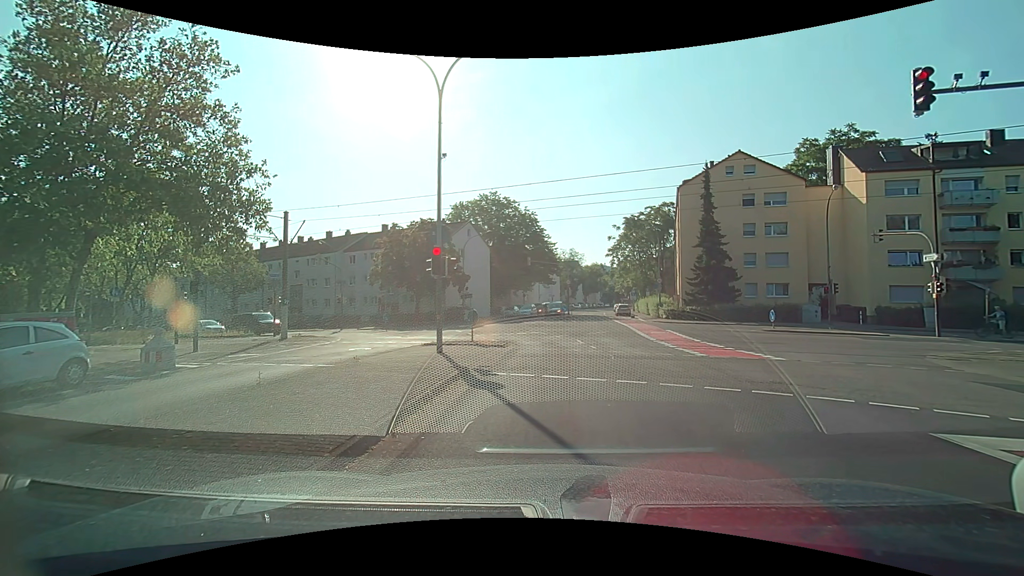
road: tertiary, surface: asphalt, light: Day
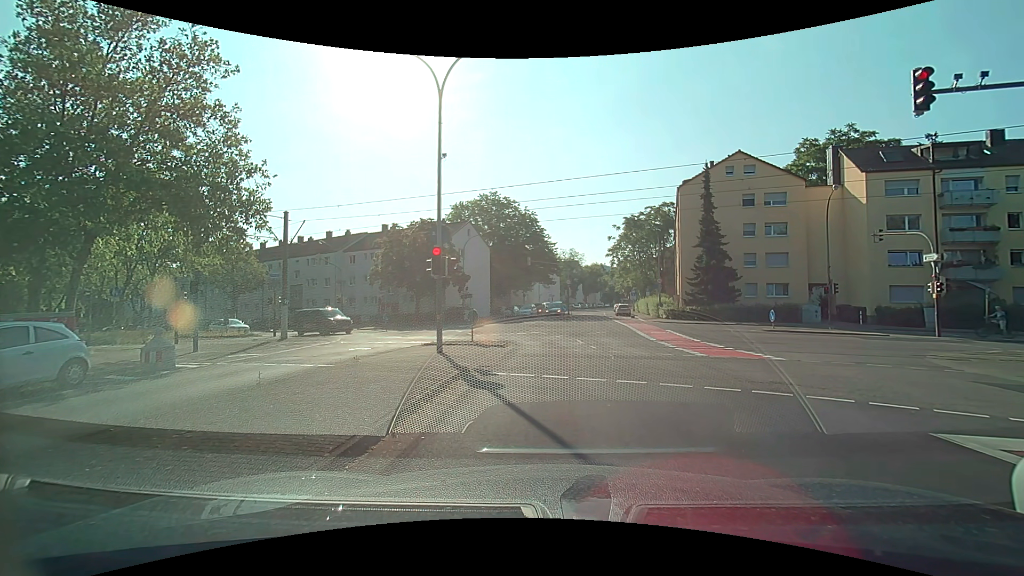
(0.0, 0.0) m; 0°
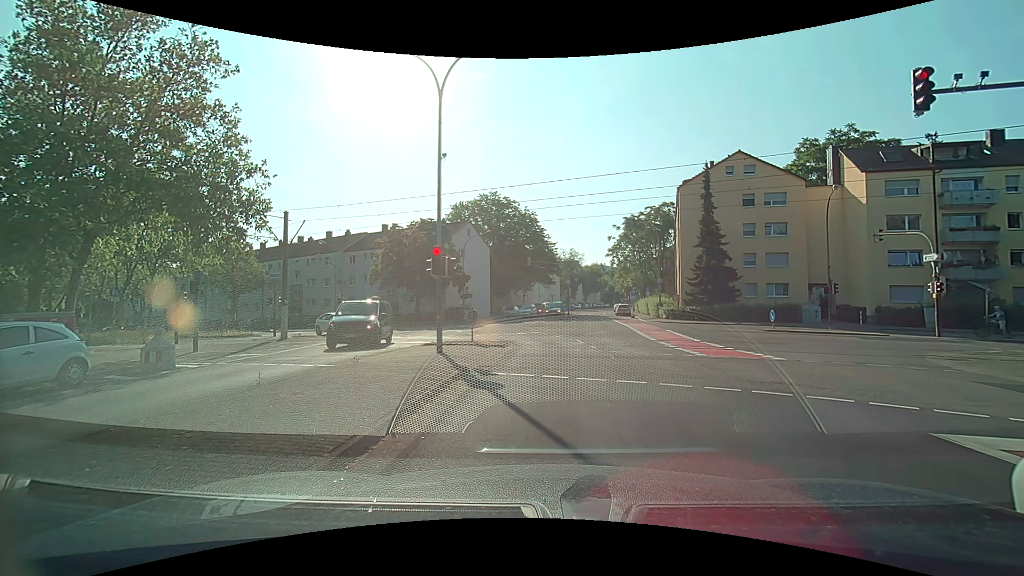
(0.0, 0.0) m; 0°
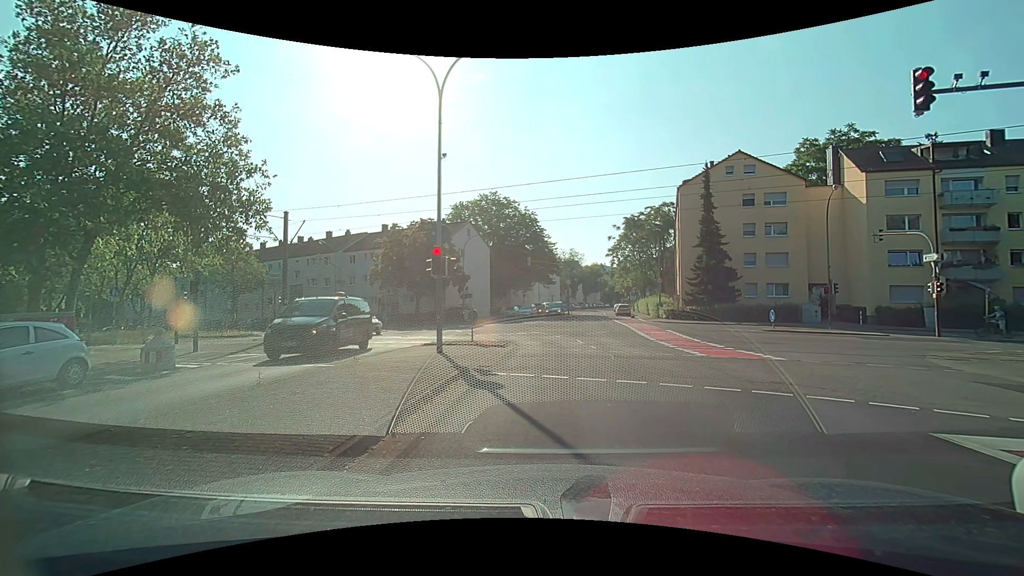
(0.0, 0.0) m; 0°
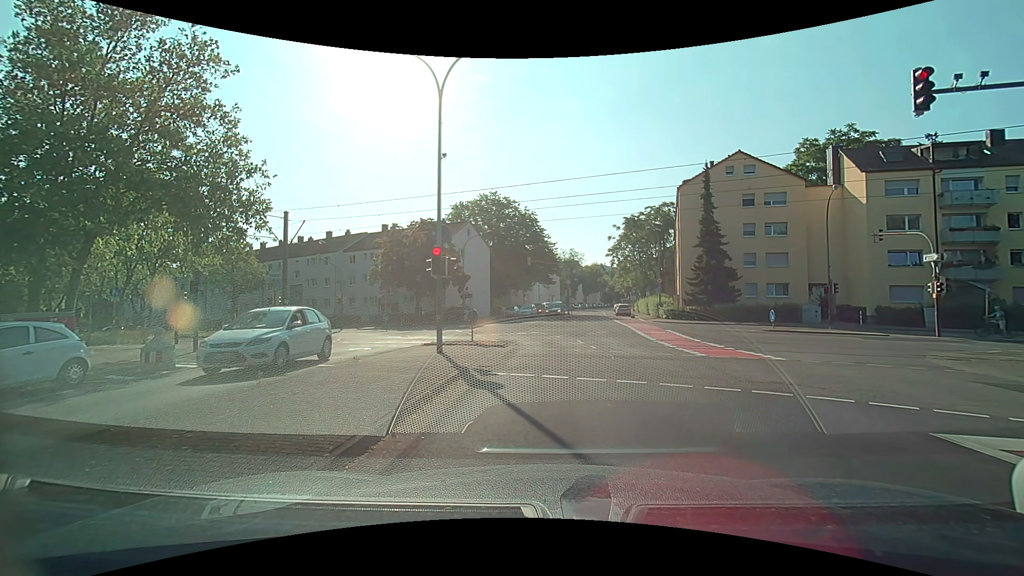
(0.0, 0.0) m; 0°
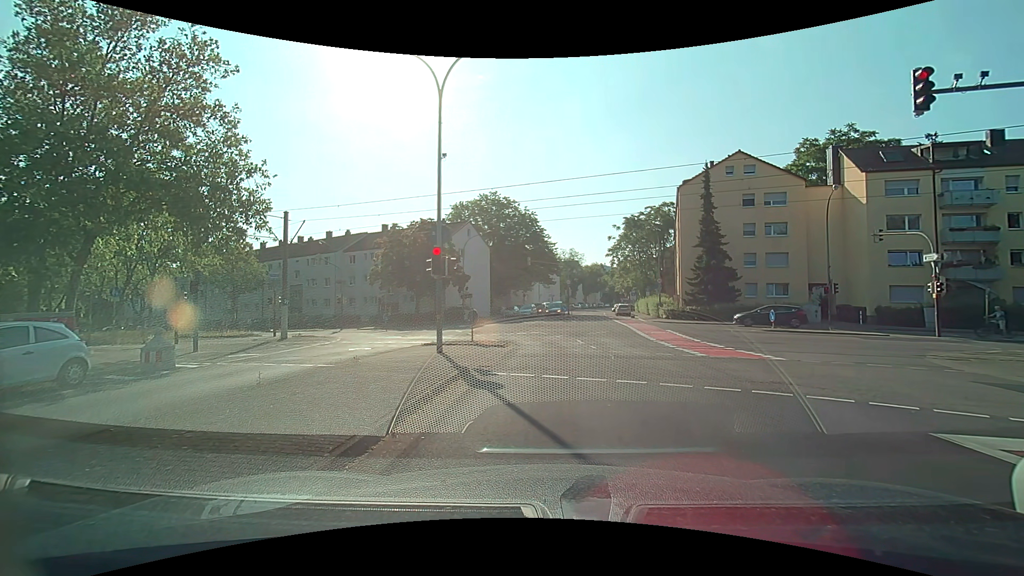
(0.0, 0.0) m; 0°
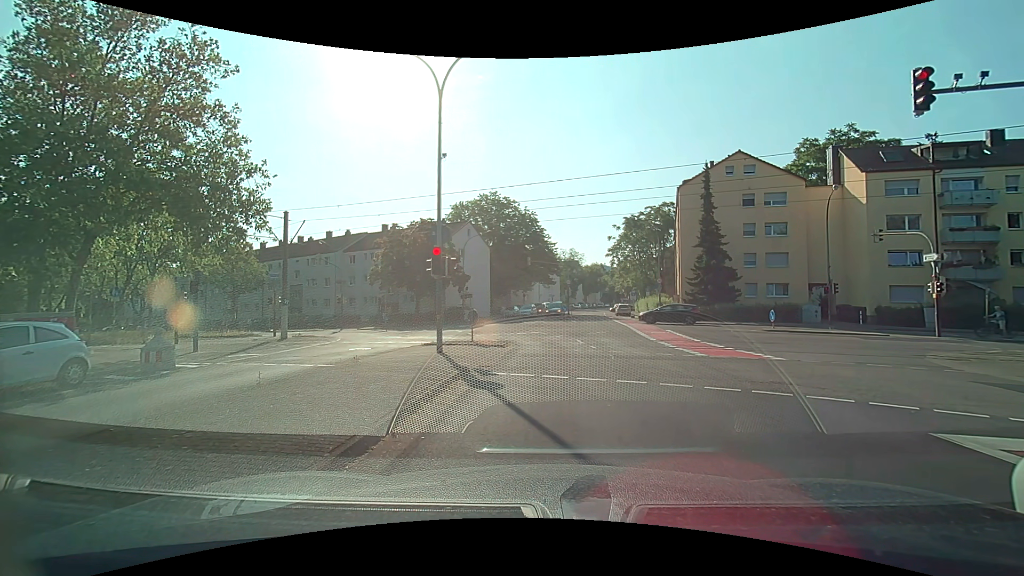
(0.0, 0.0) m; 0°
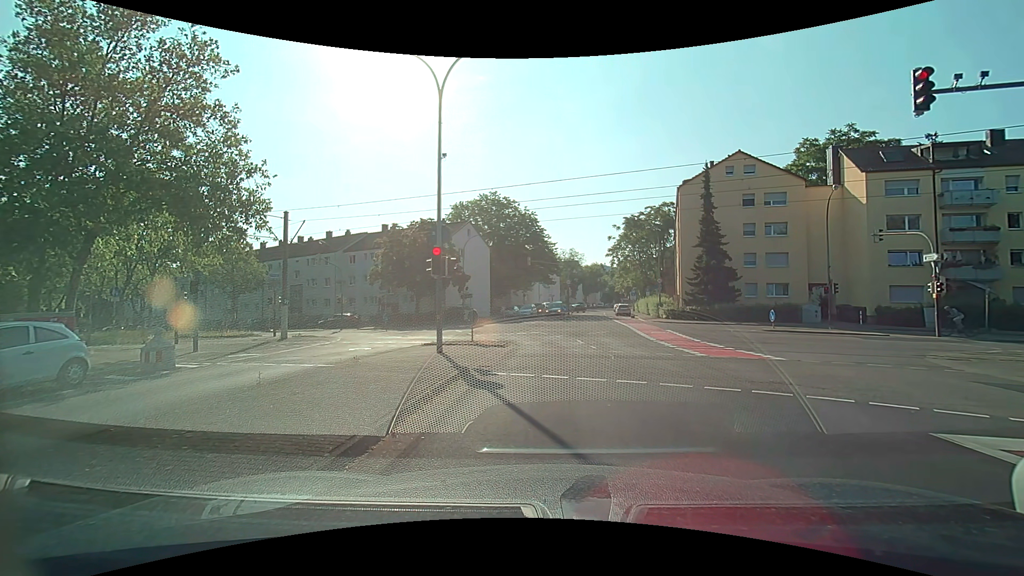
(0.0, 0.0) m; 0°
